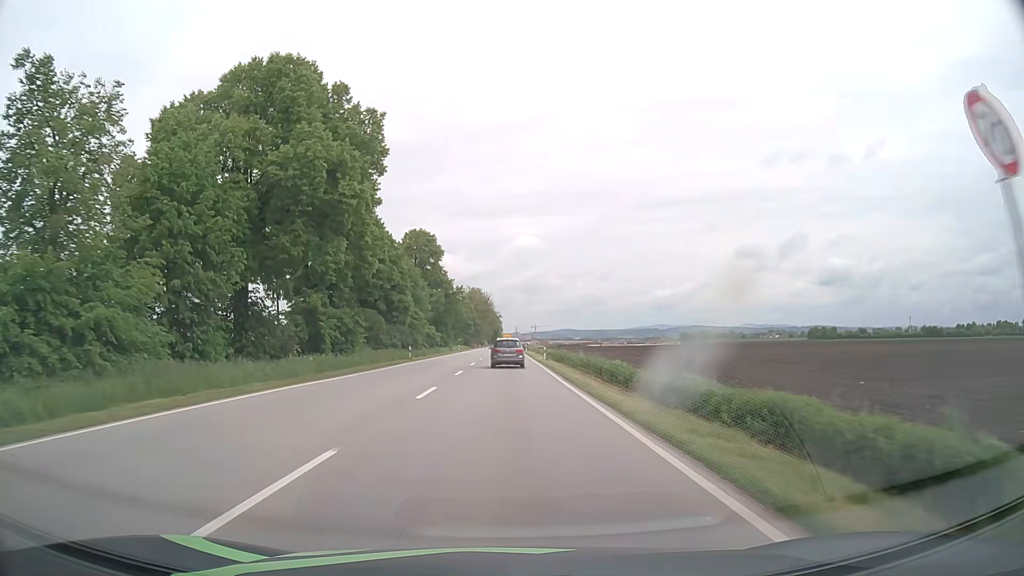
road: primary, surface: asphalt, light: Day
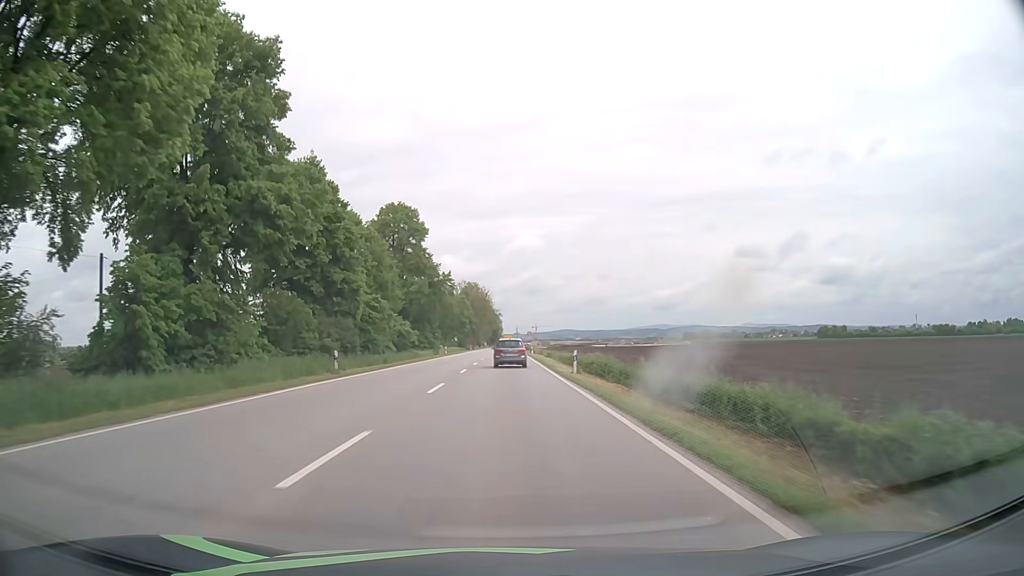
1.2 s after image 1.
(0.0, +22.1) m; 0°
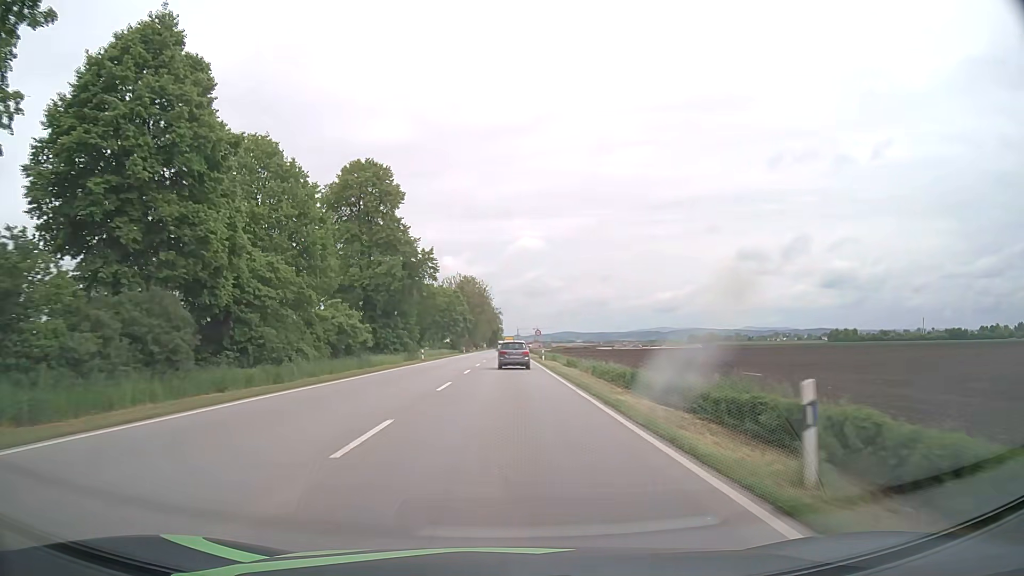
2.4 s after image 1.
(0.0, +22.3) m; 0°
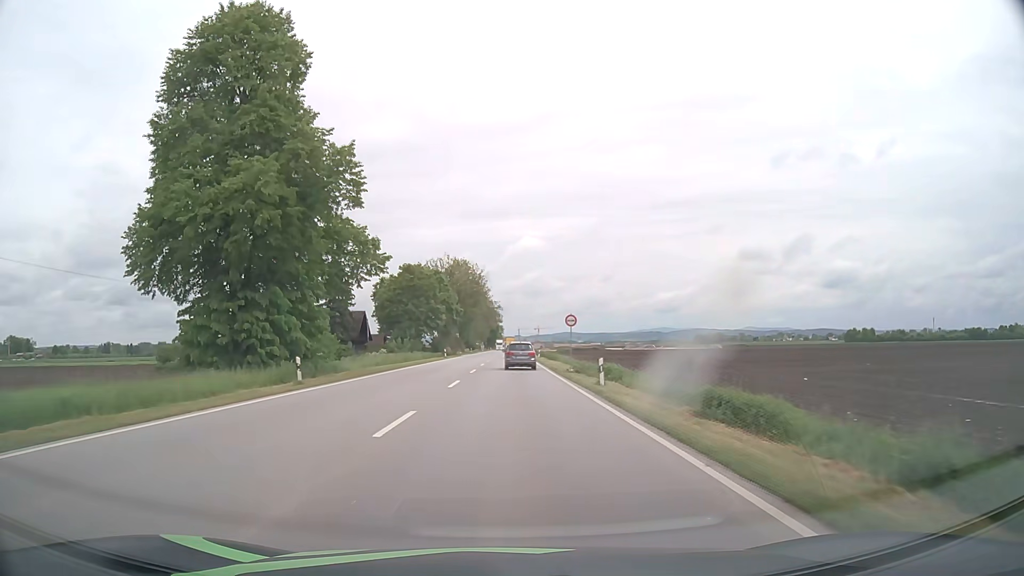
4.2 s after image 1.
(+0.1, +34.0) m; 0°
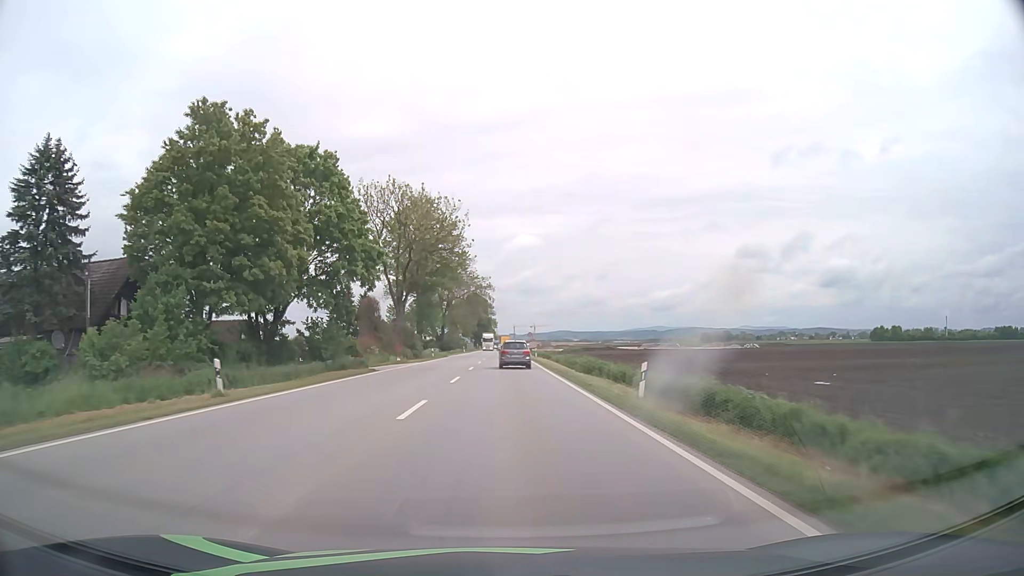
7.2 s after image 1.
(+0.2, +57.9) m; 0°
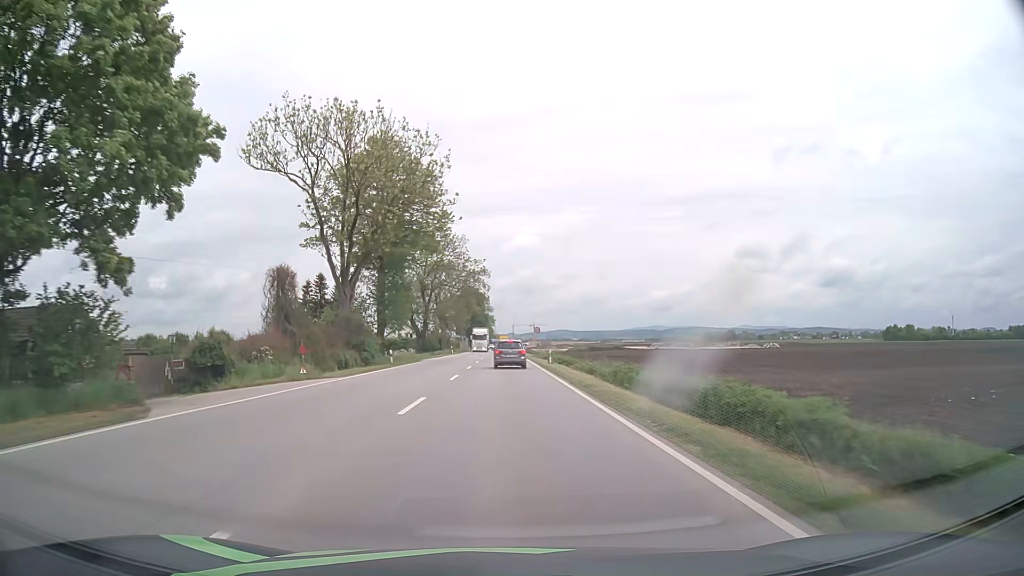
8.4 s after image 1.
(0.0, +23.2) m; 0°
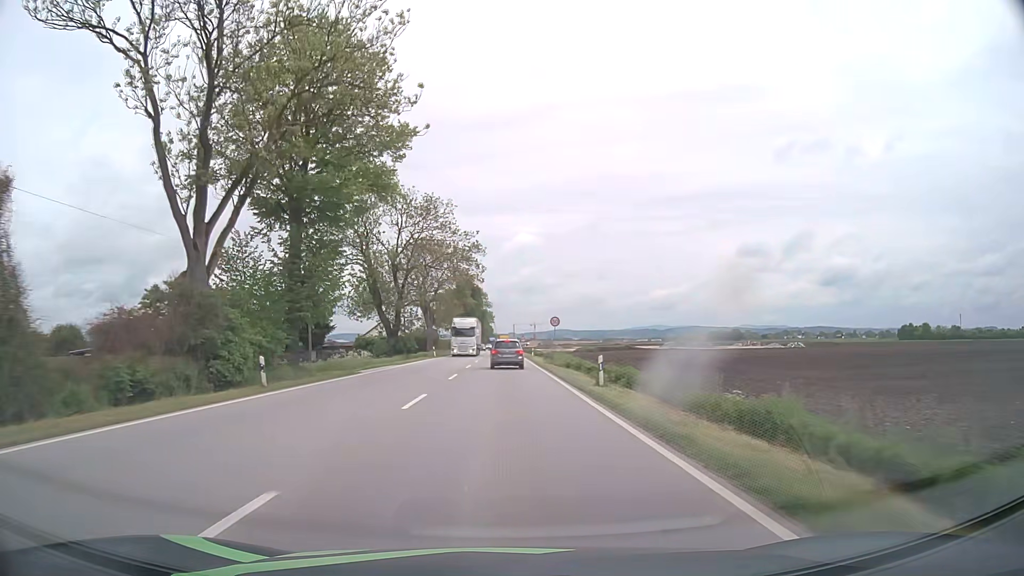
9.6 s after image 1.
(0.0, +23.0) m; 0°
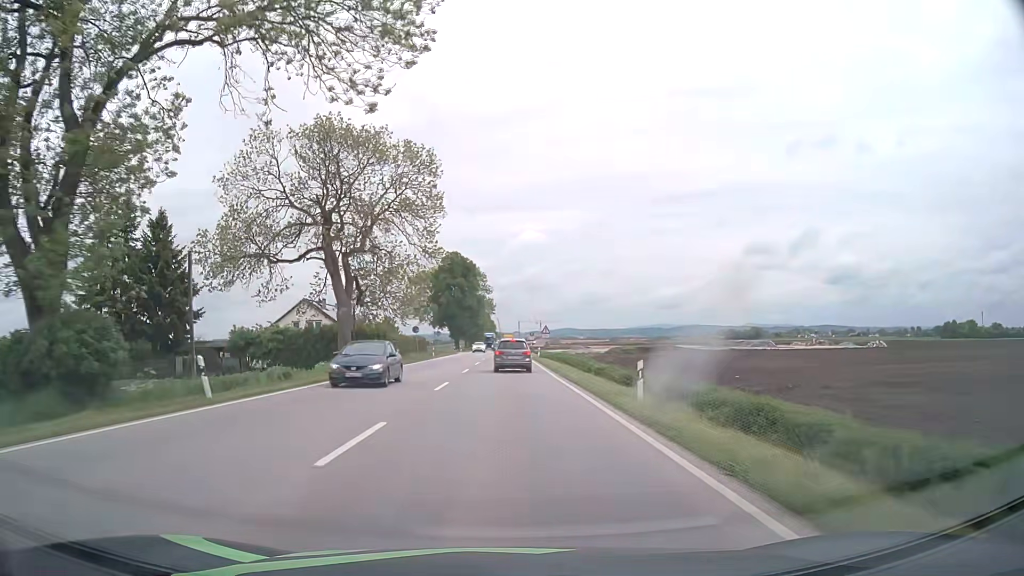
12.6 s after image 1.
(-0.3, +53.9) m; 0°
(0, +10) (0, +20) (0, +30) (0, +40) (0, +50) (0, +60) (0, +70) (0, +80) (0, +90) (0, +100) m
